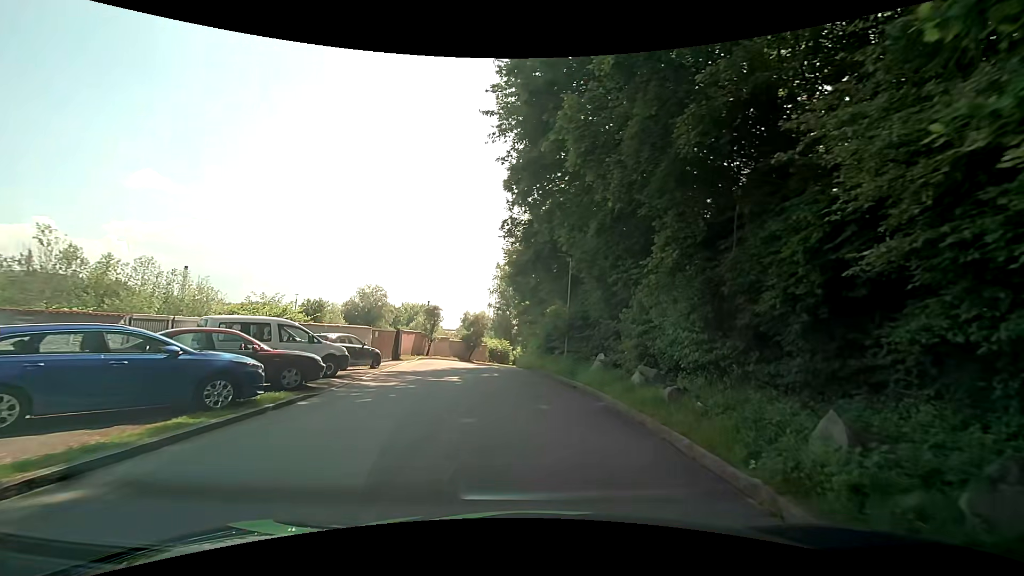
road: service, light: Day
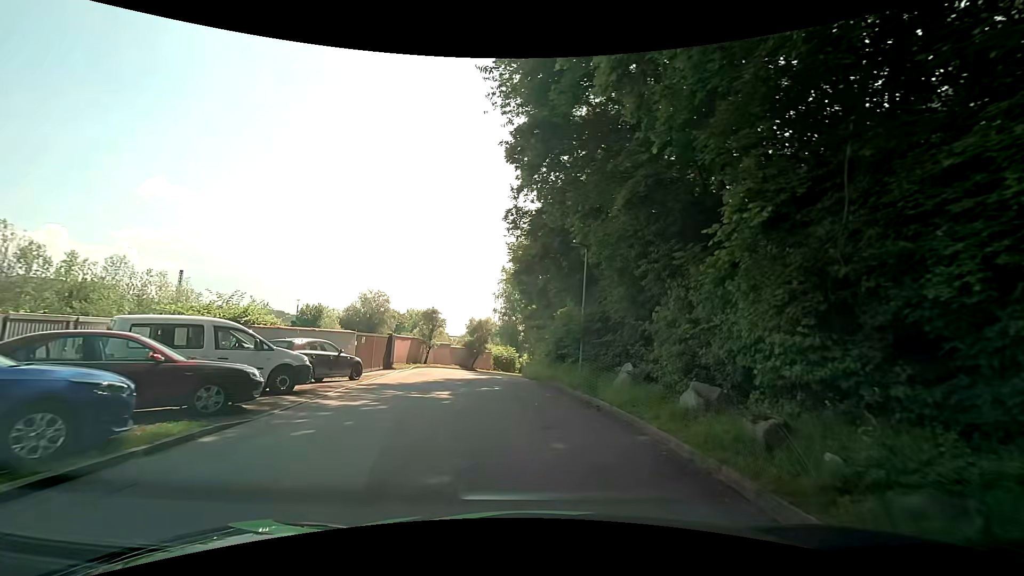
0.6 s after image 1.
(-0.1, +3.3) m; -2°
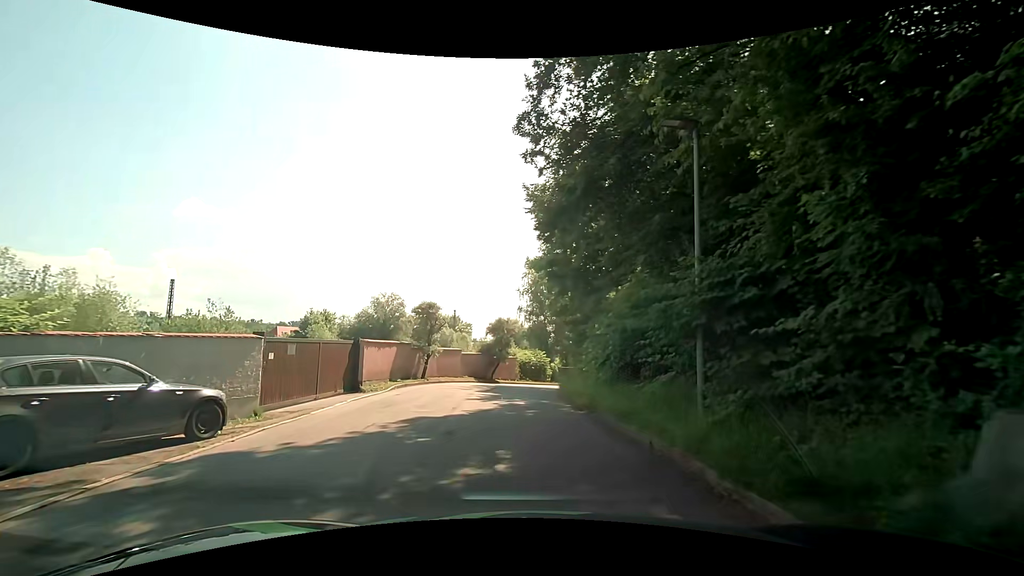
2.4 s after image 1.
(-0.3, +9.8) m; -3°
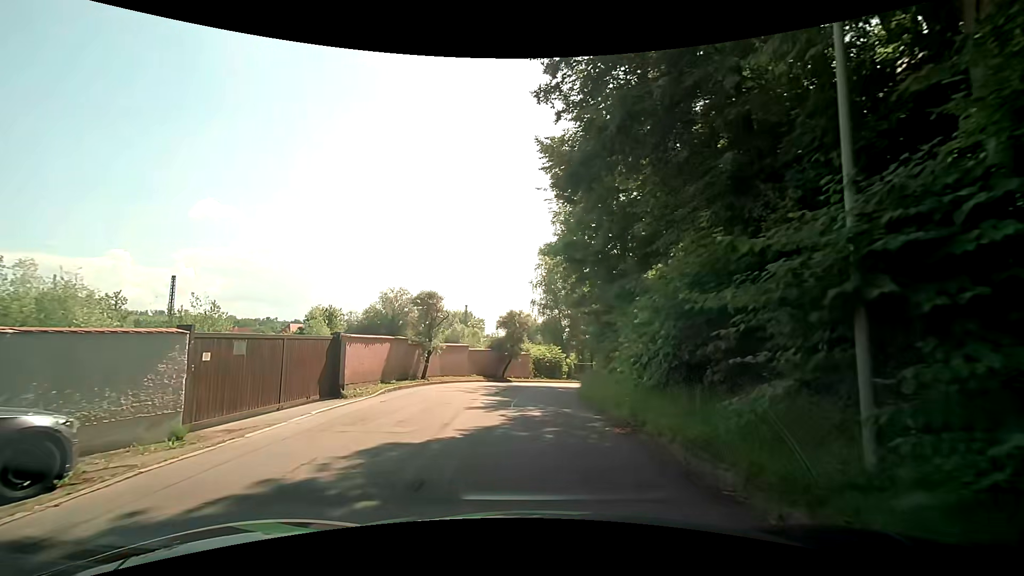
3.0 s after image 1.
(-0.1, +3.3) m; -3°
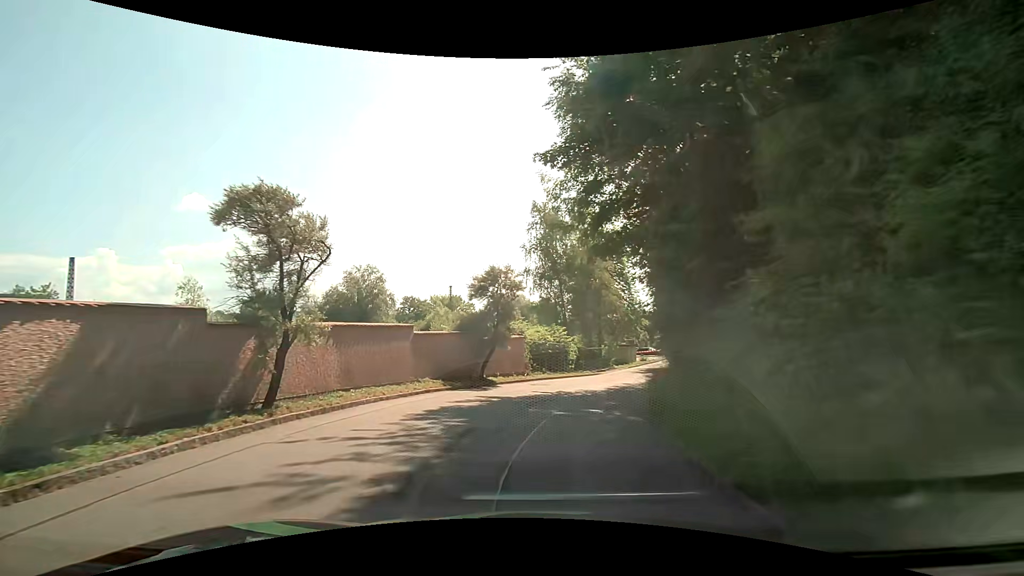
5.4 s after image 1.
(-0.1, +13.5) m; +2°
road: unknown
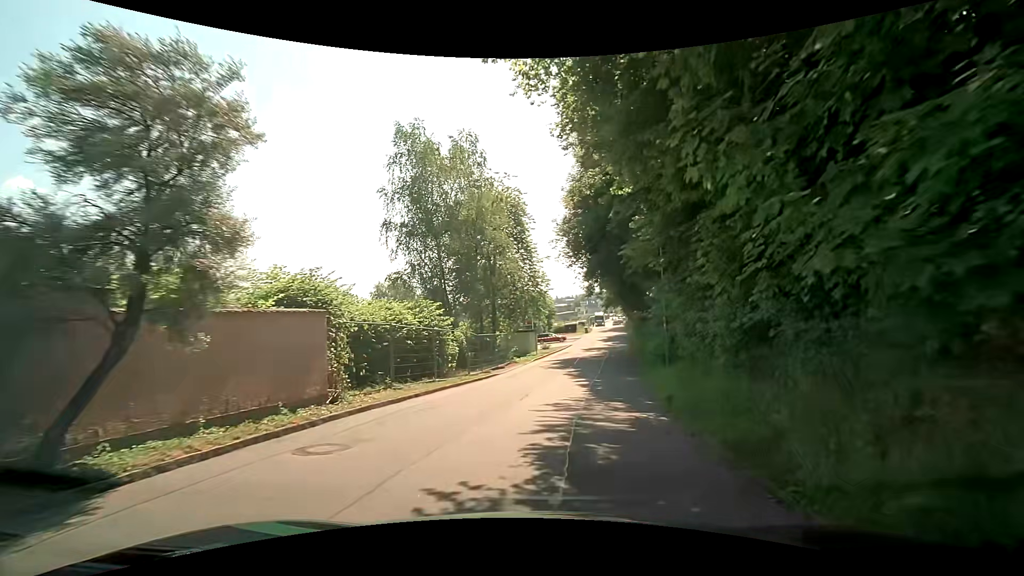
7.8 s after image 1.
(+1.3, +14.7) m; +12°
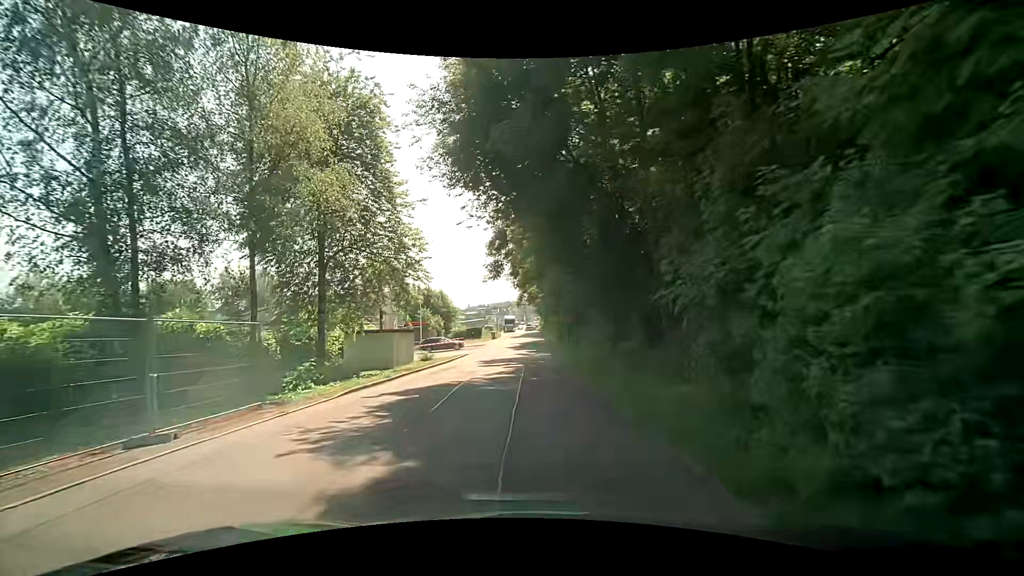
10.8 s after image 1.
(+2.1, +19.6) m; +9°
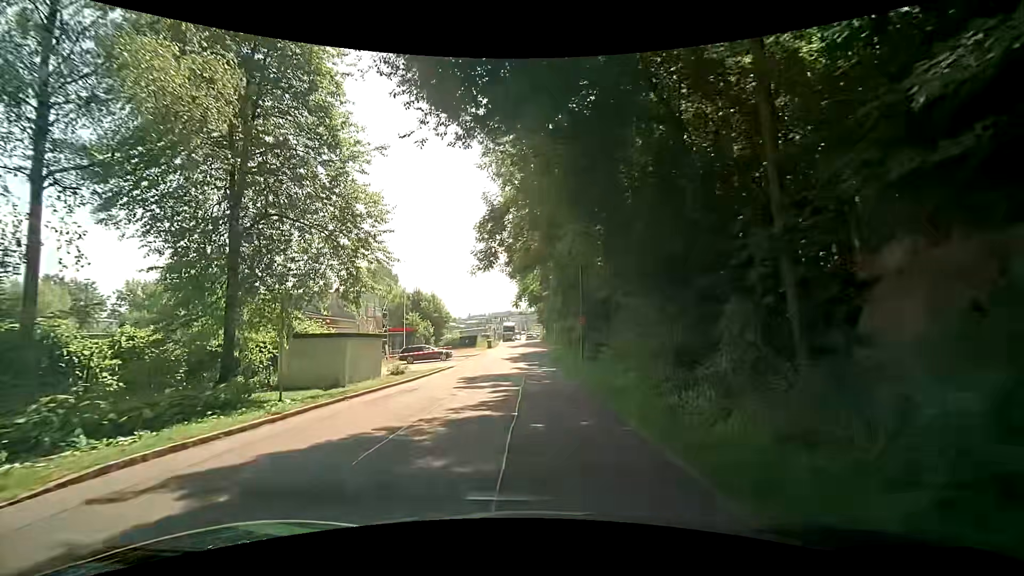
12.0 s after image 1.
(+0.1, +7.8) m; +1°
(0, +10) (0, +20) (0, +30) (0, +40) (0, +50) (0, +60) (0, +70) (0, +80) (-1, +90) (-1, +100) m
